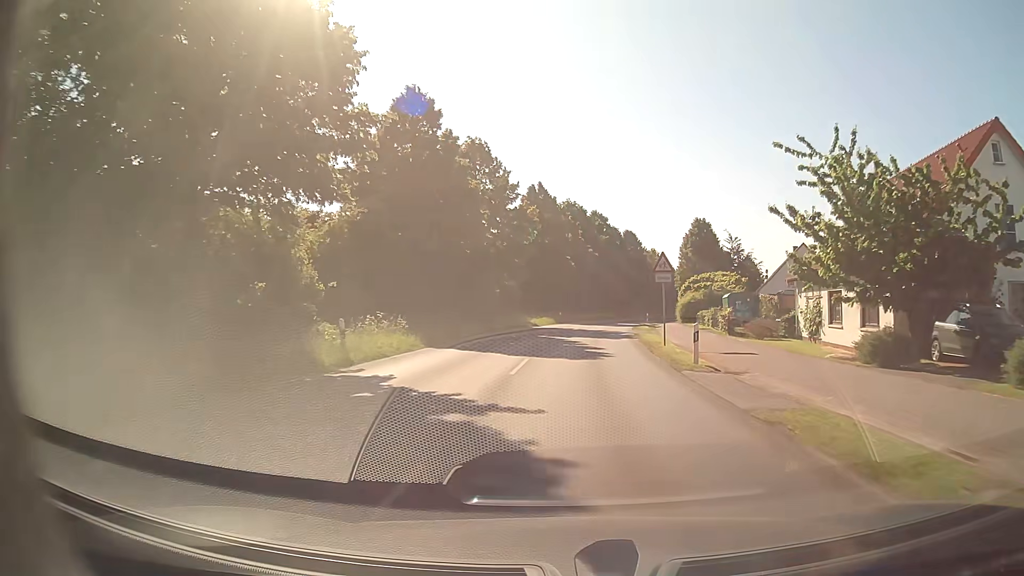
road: secondary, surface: asphalt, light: Day
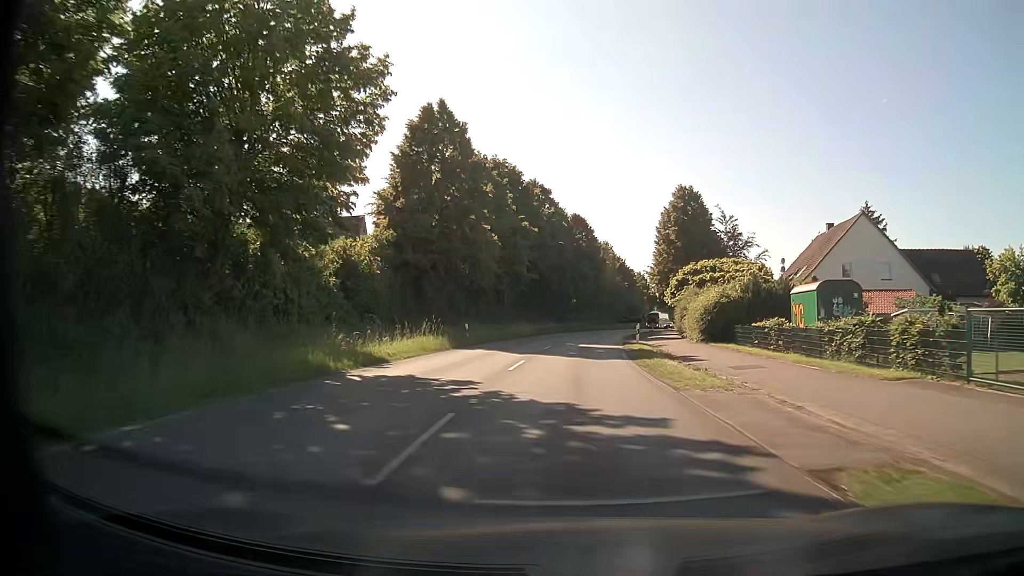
(+1.4, +32.3) m; +5°
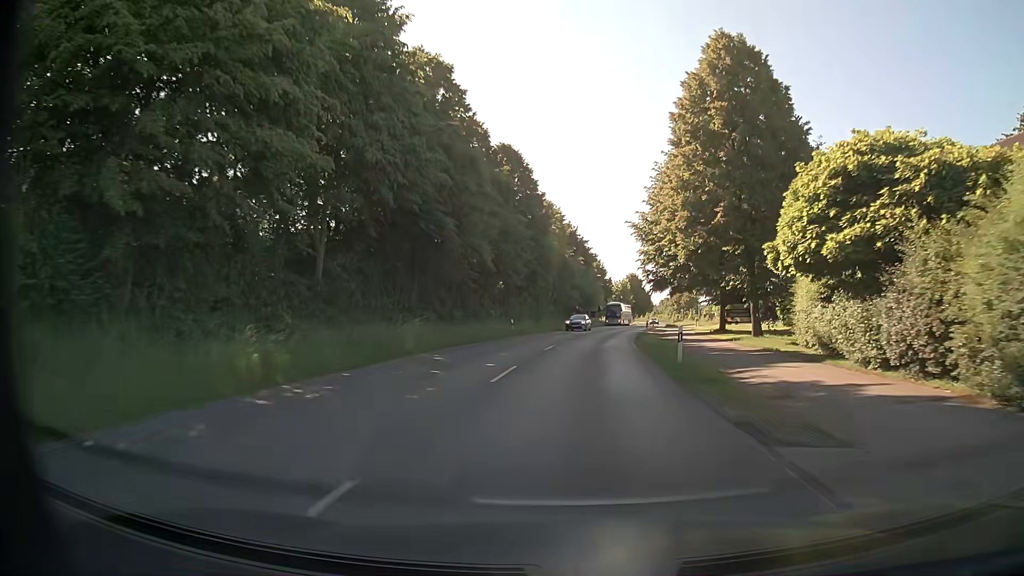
(+2.0, +40.1) m; +6°
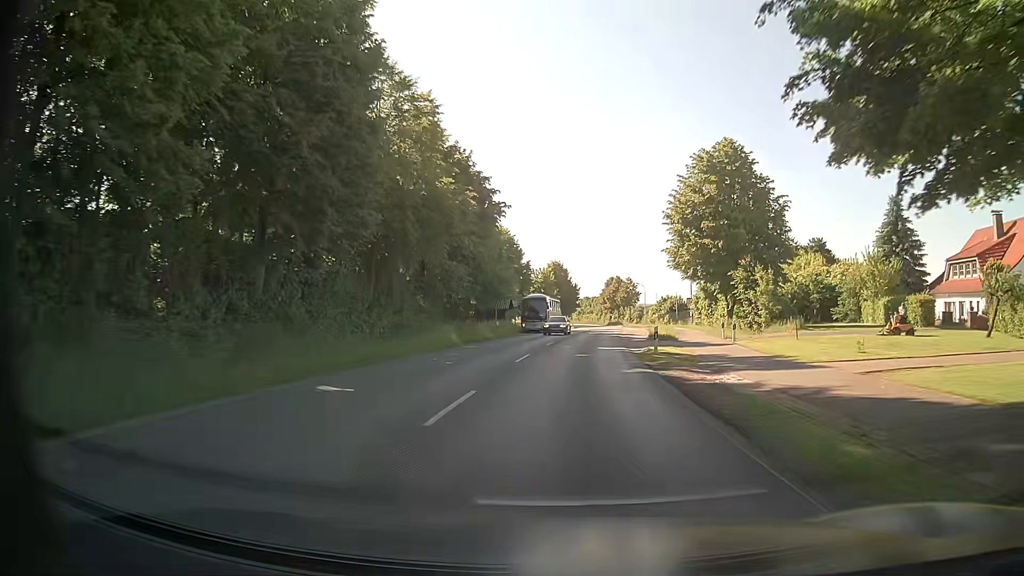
(+2.5, +41.0) m; +7°
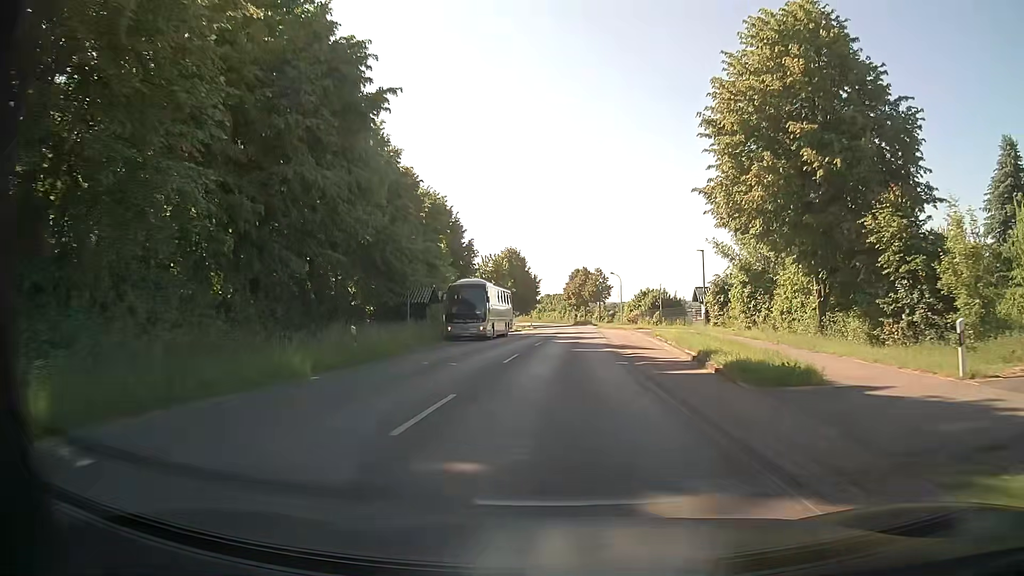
(+0.7, +24.5) m; +3°
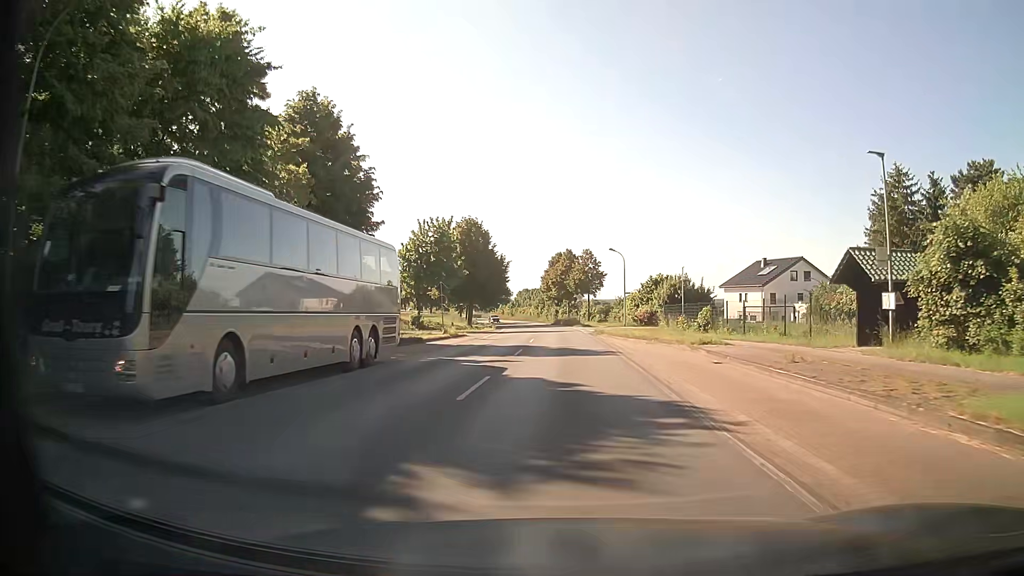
(+0.8, +32.6) m; +2°
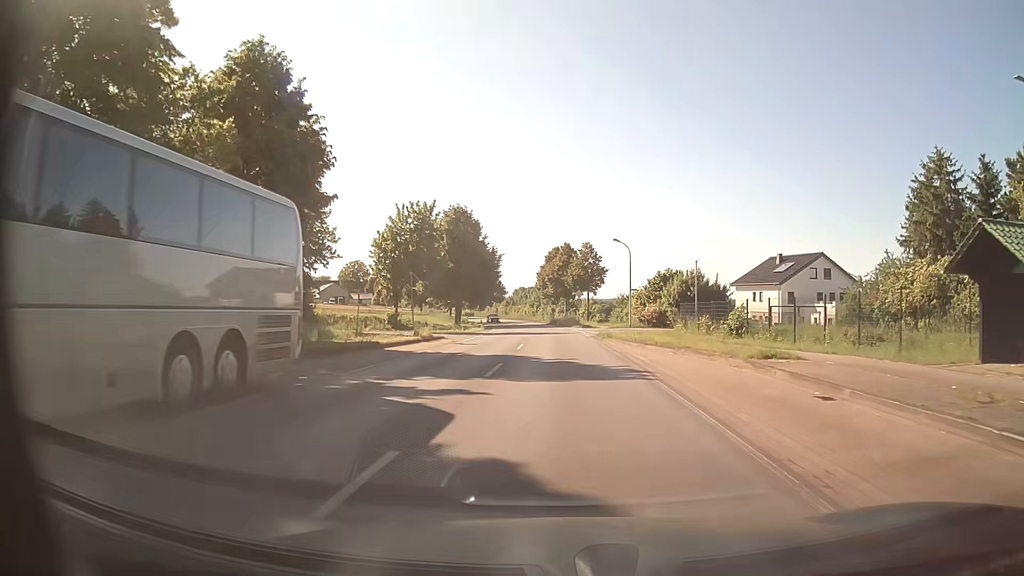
(0.0, +8.1) m; 0°
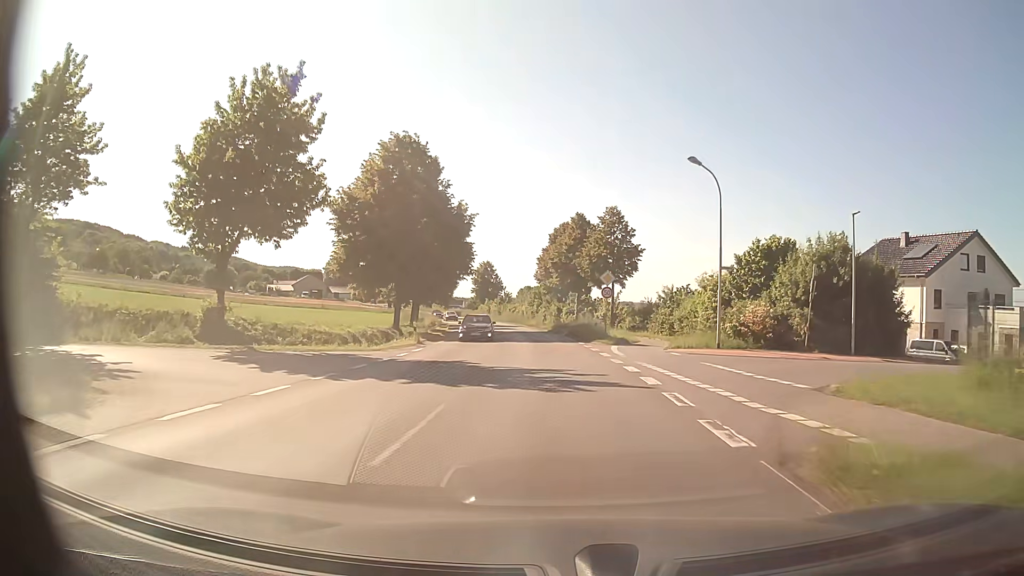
(+0.1, +32.4) m; 0°
(0, +10) (0, +20) (-1, +30) (-1, +40) (-2, +50) (-4, +60) (-5, +70) (-7, +80) (-9, +89) (-12, +99) m
